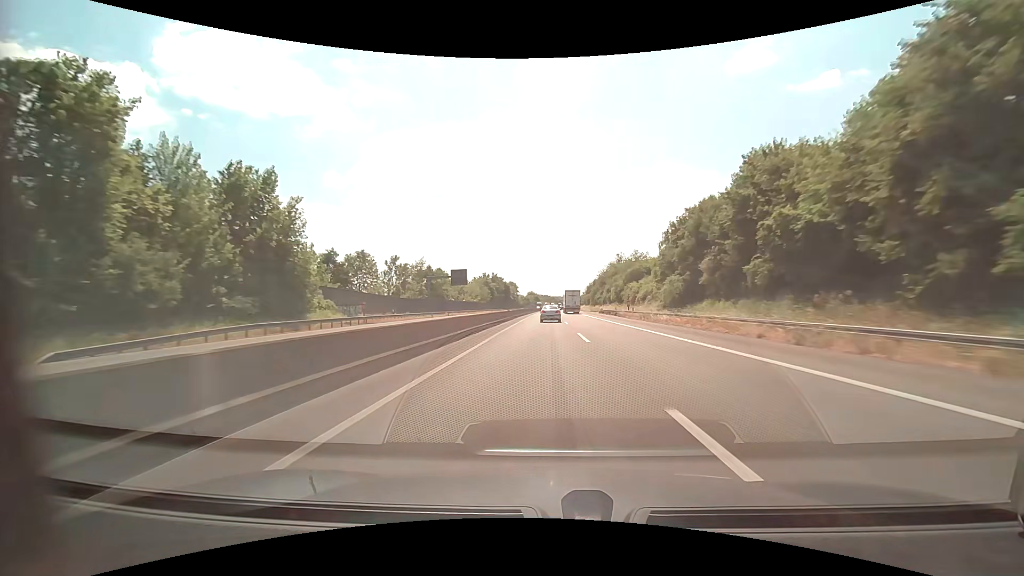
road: motorway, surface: asphalt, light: Day
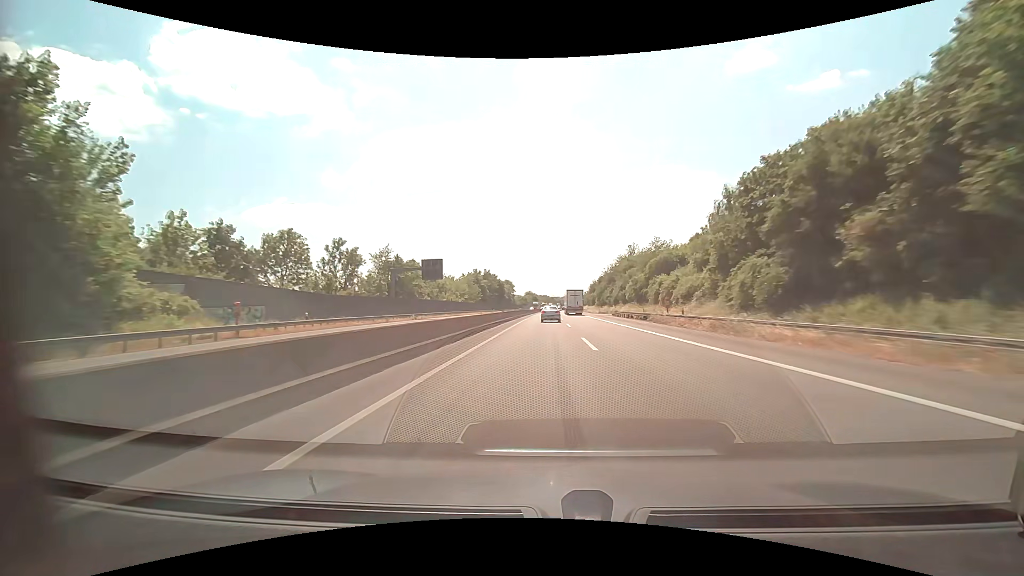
(0.0, +20.8) m; 0°
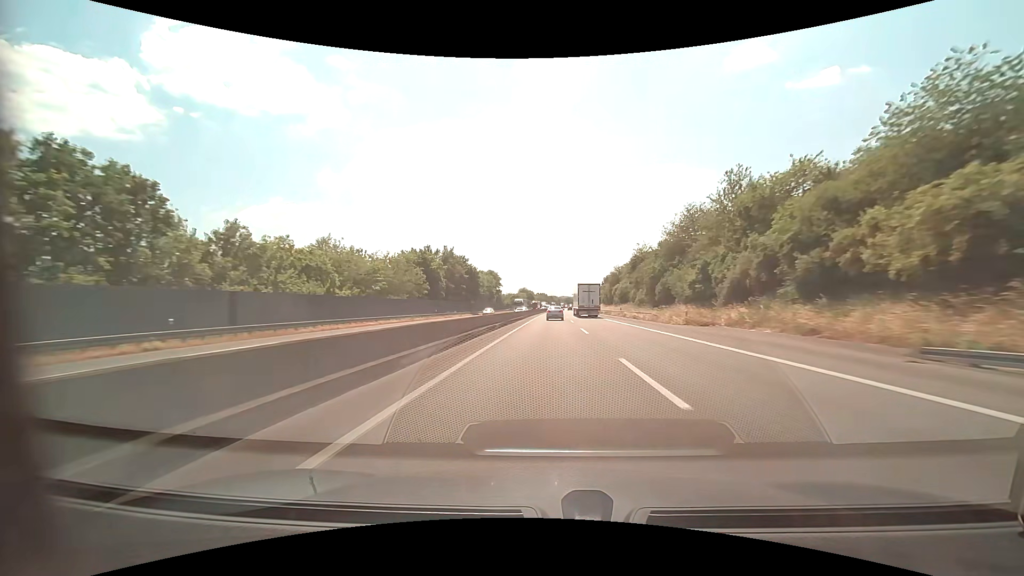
(+0.1, +62.4) m; 0°
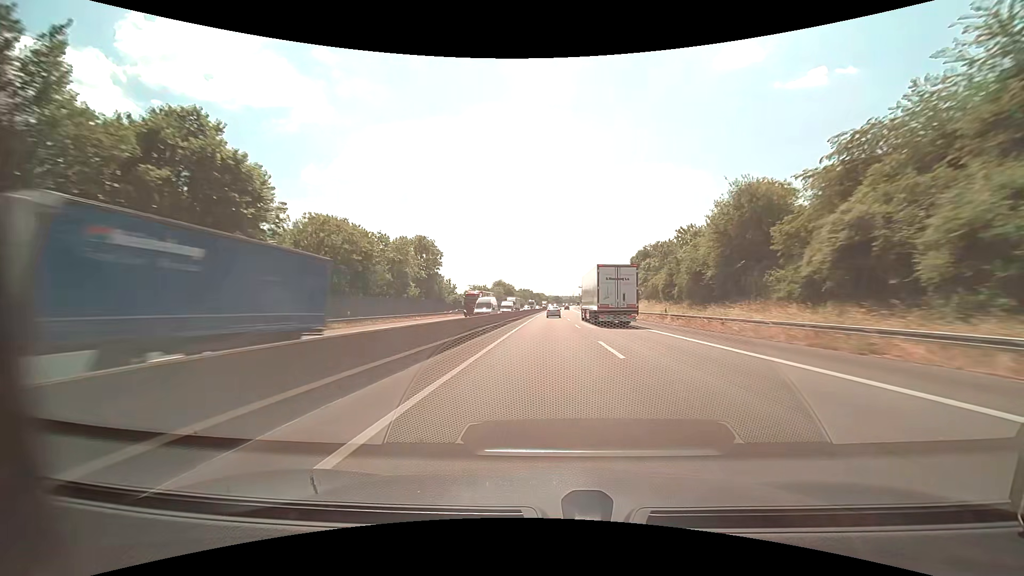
(+1.2, +83.3) m; +1°
(0, +10) (0, +20) (0, +30) (0, +40) (0, +50) (0, +60) (0, +70) (+1, +80) (+1, +90) (+1, +100) m
